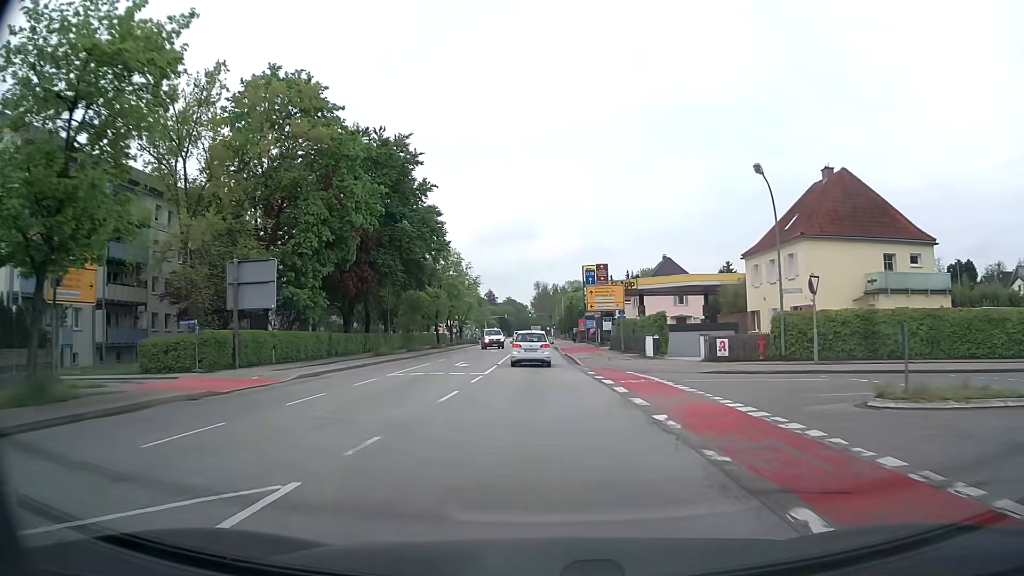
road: secondary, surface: asphalt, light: Day
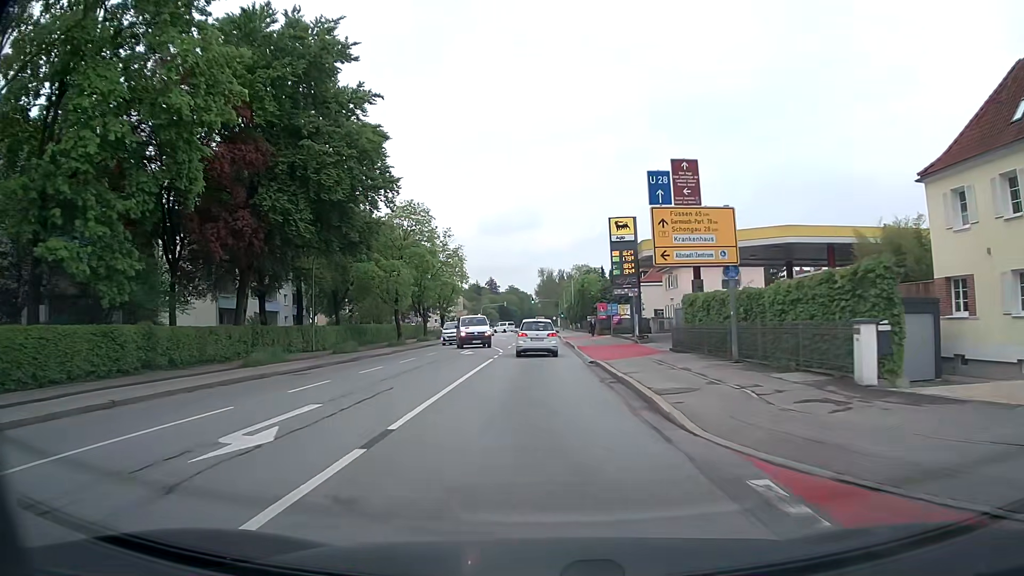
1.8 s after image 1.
(0.0, +23.2) m; 0°
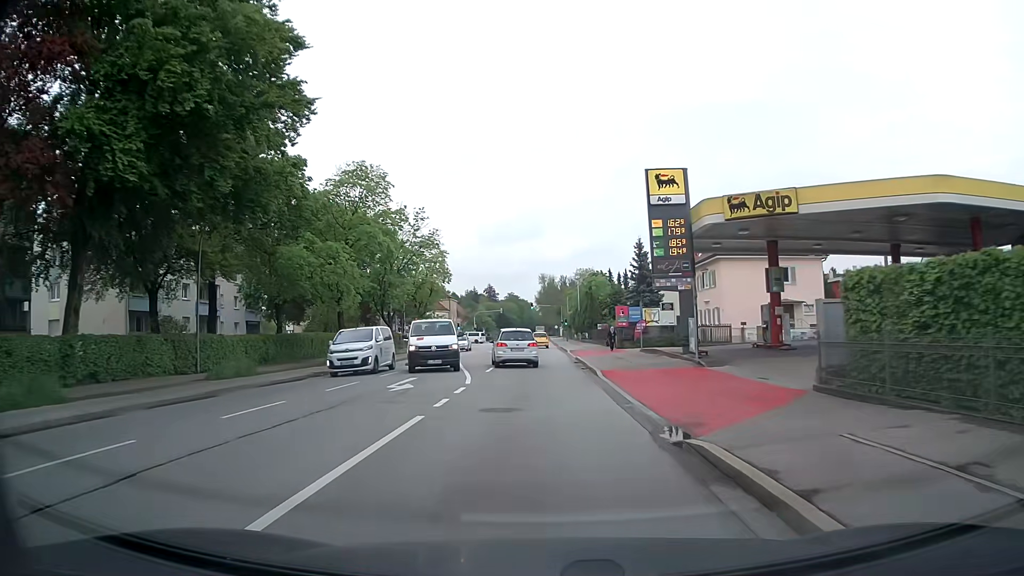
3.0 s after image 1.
(-0.1, +15.3) m; 0°
(0, +10) (0, +20) (-1, +30) (-2, +40) (-3, +50) (-4, +60) (-4, +70) (-4, +80) (-4, +90) (-5, +100) m
